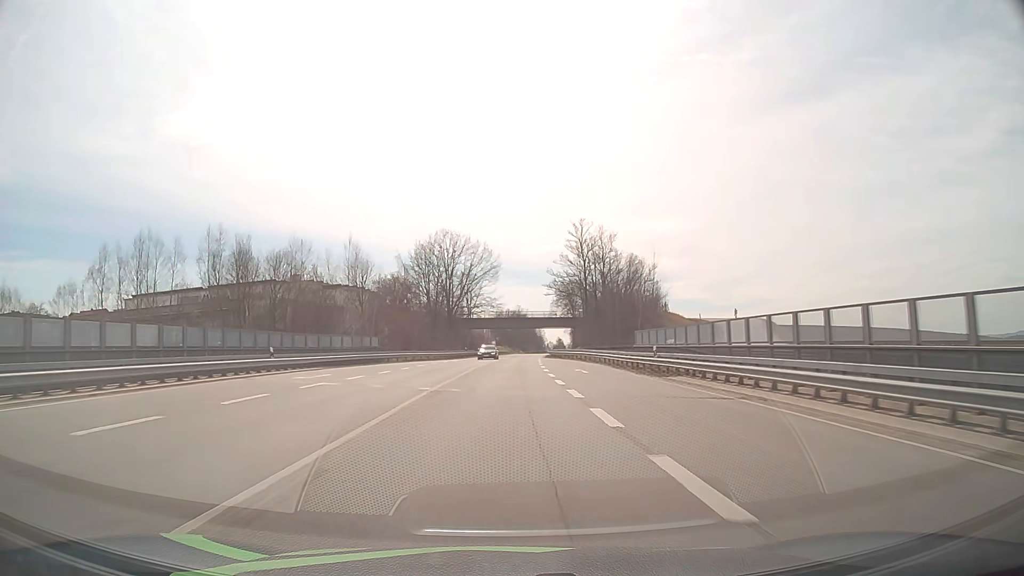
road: primary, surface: asphalt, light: Day
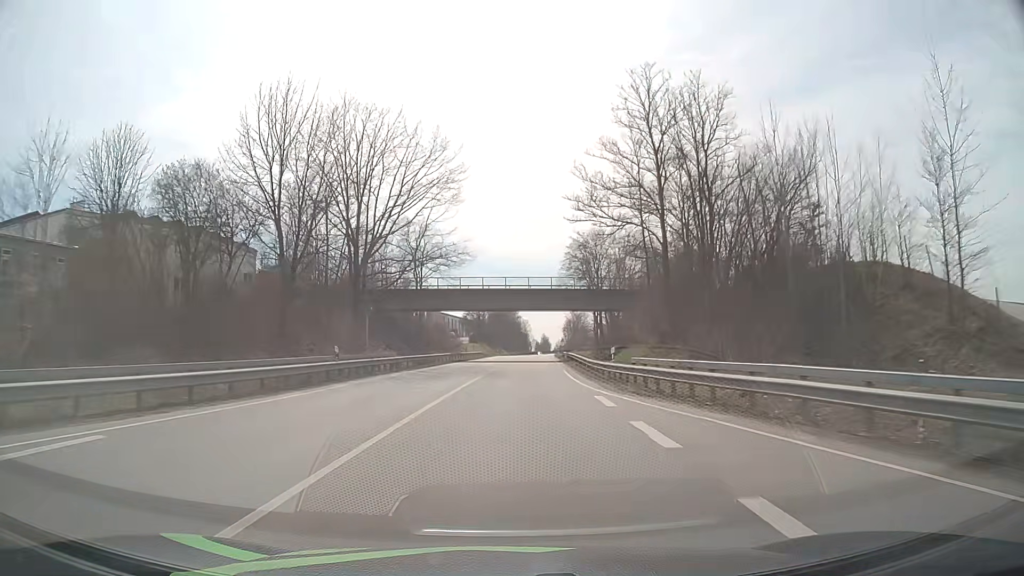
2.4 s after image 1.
(+0.6, +56.8) m; +1°
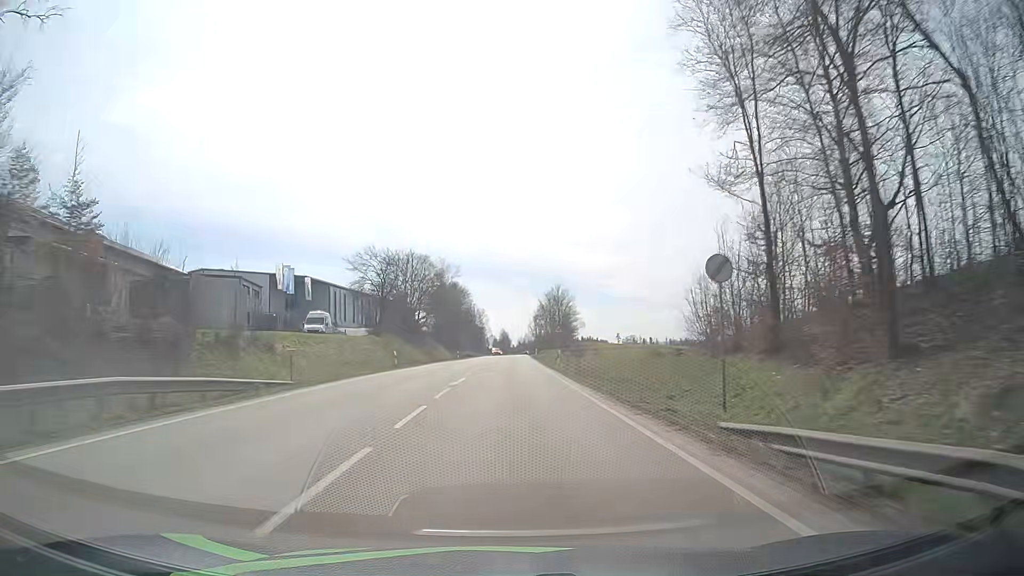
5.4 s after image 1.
(+2.7, +71.7) m; +3°
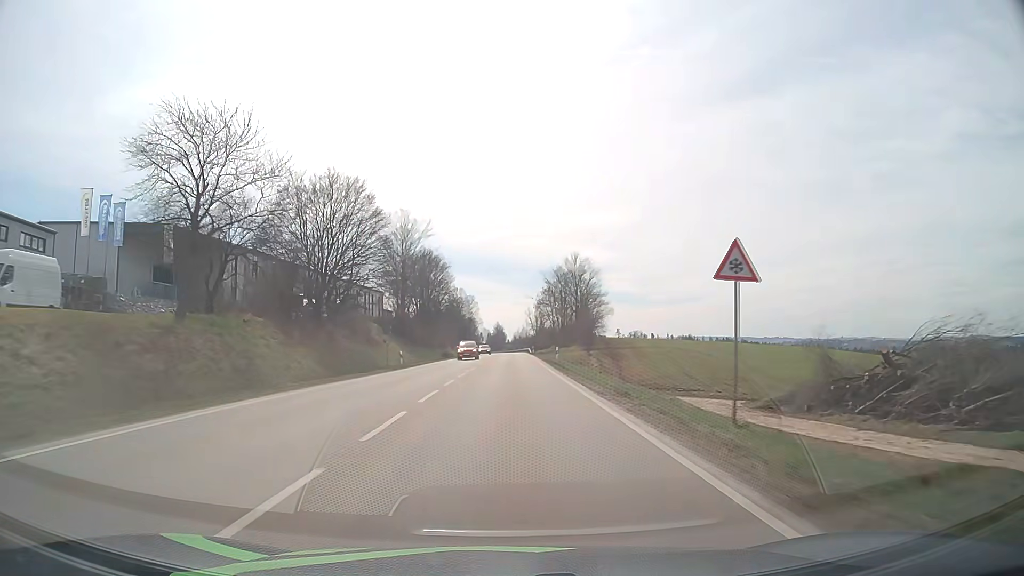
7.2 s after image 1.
(+0.4, +43.7) m; +1°
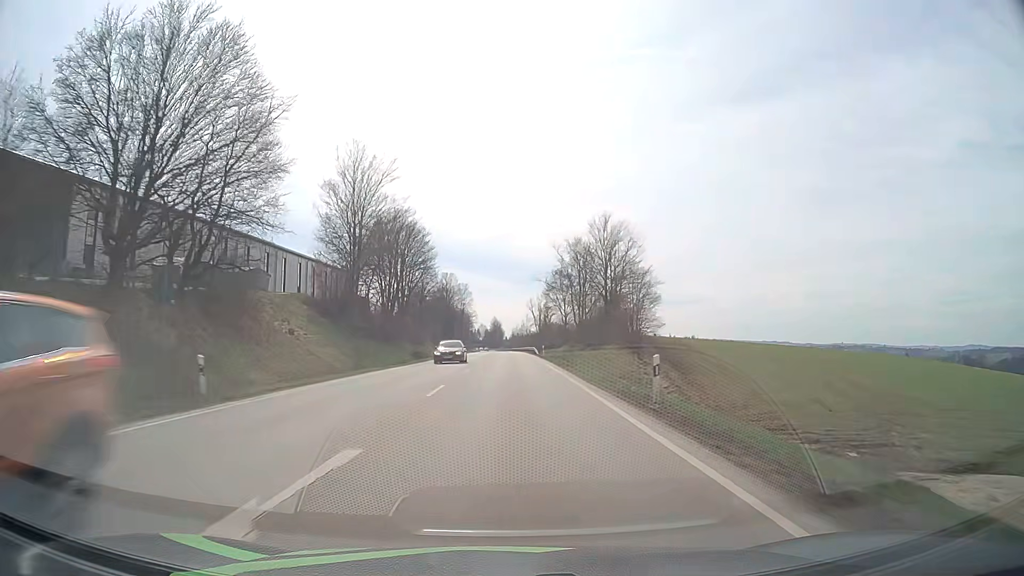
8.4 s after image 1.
(+0.1, +29.5) m; 0°
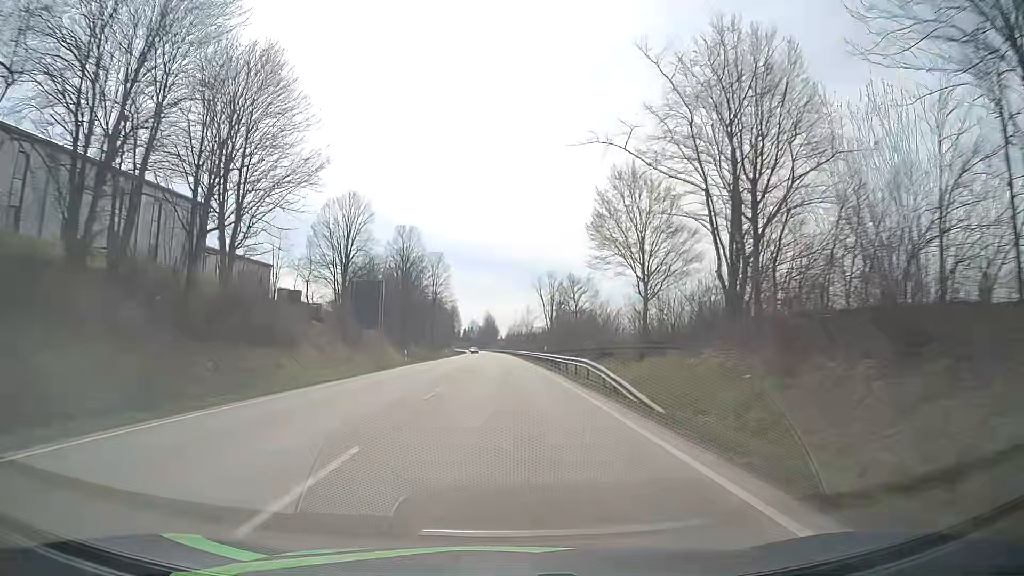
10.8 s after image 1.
(+0.3, +59.6) m; 0°
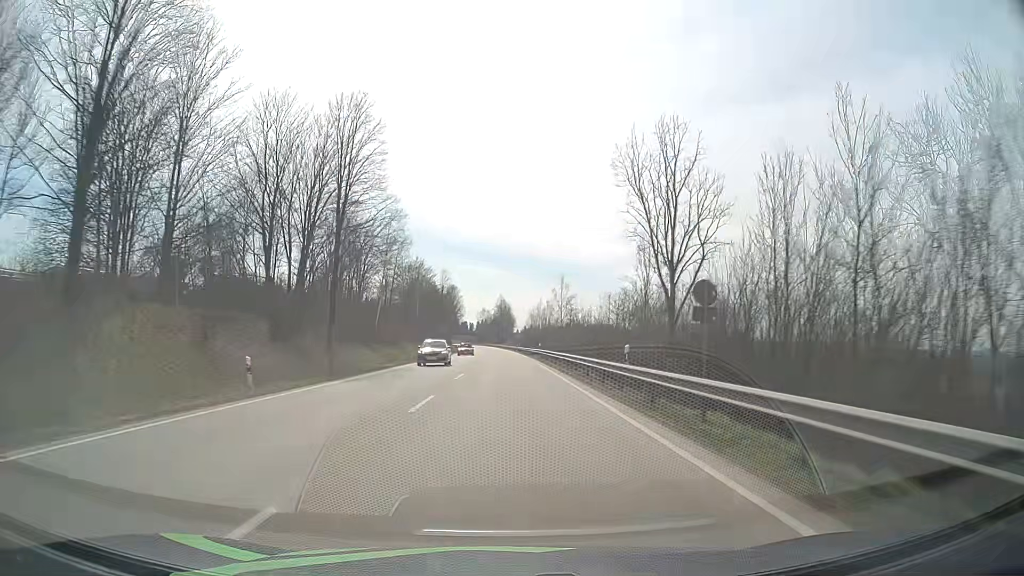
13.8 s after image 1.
(-0.9, +74.9) m; -1°
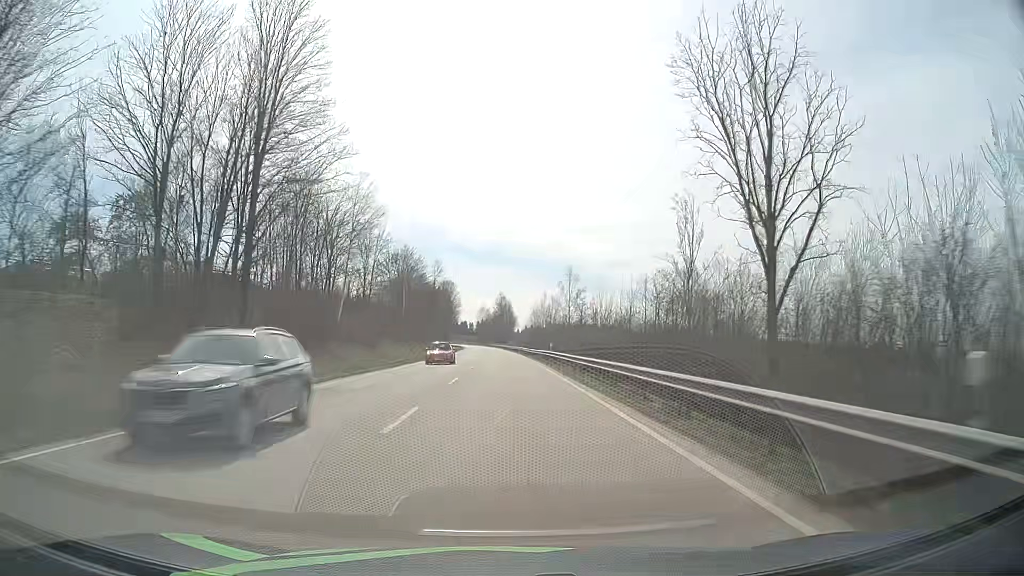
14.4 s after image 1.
(0.0, +15.0) m; 0°
(0, +10) (0, +20) (0, +30) (0, +40) (0, +50) (-1, +60) (-1, +70) (-1, +80) (-1, +90) (-1, +100) m
